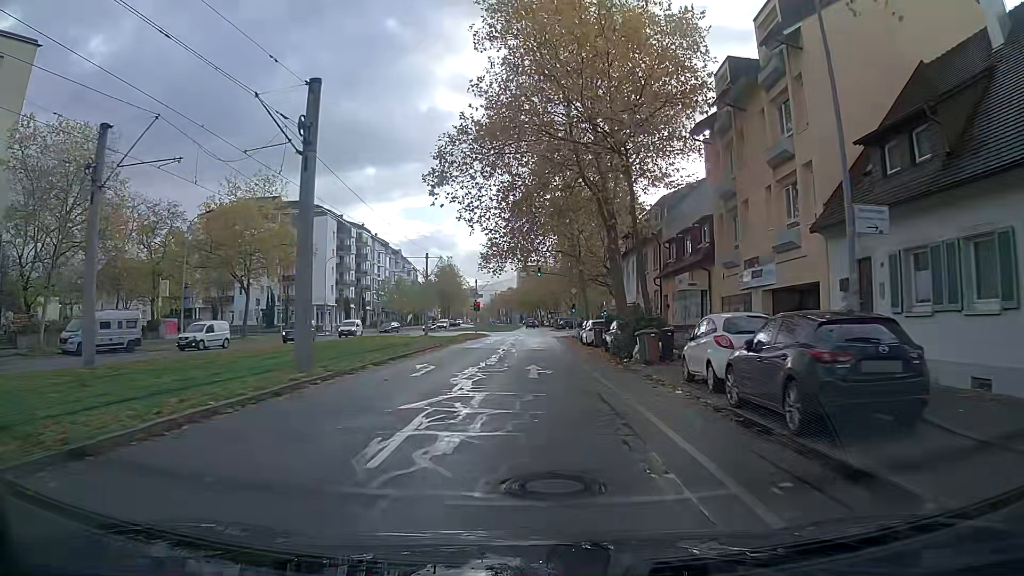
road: tertiary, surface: asphalt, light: Day
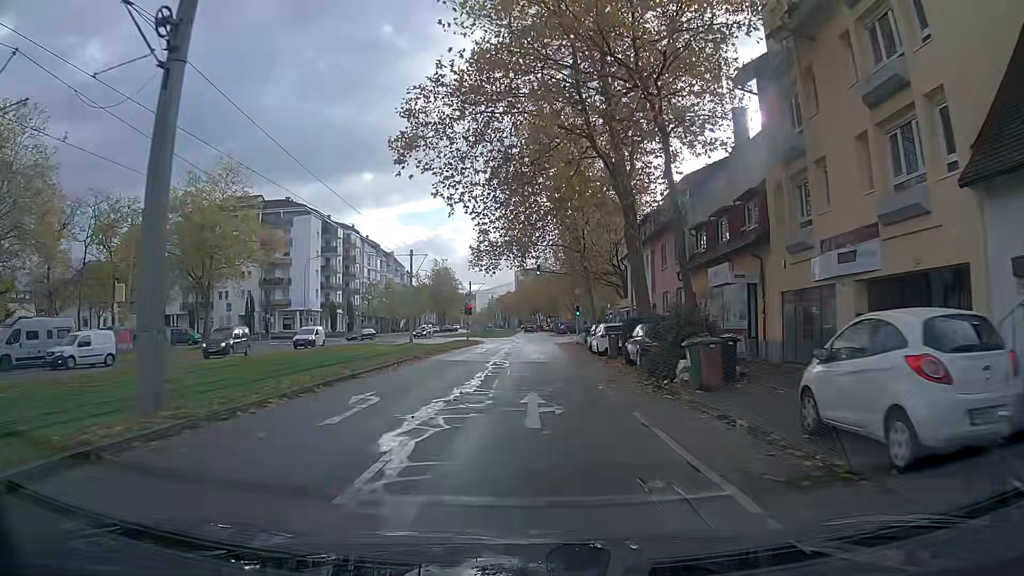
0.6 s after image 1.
(0.0, +6.9) m; 0°
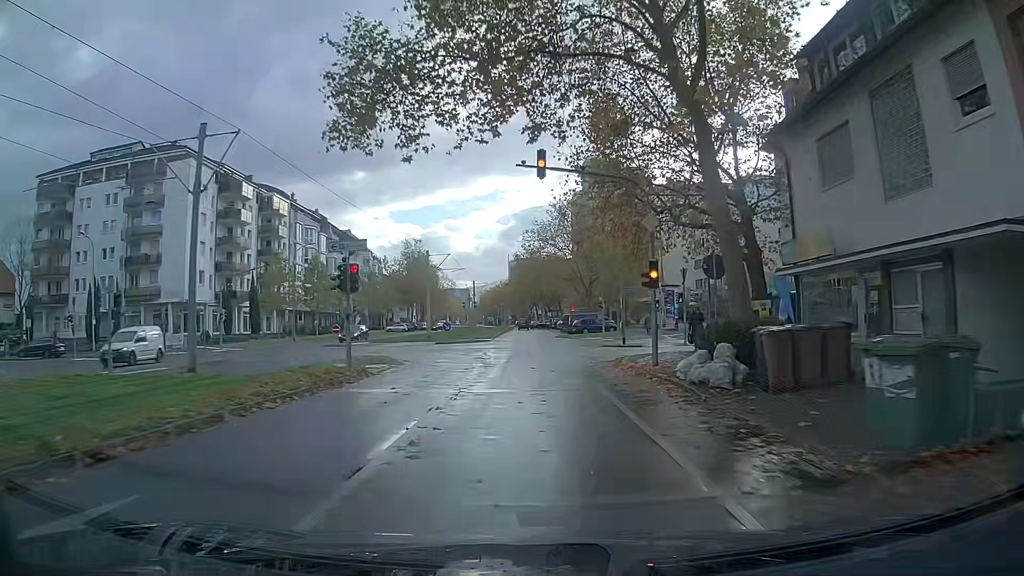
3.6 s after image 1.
(-0.1, +34.8) m; 0°
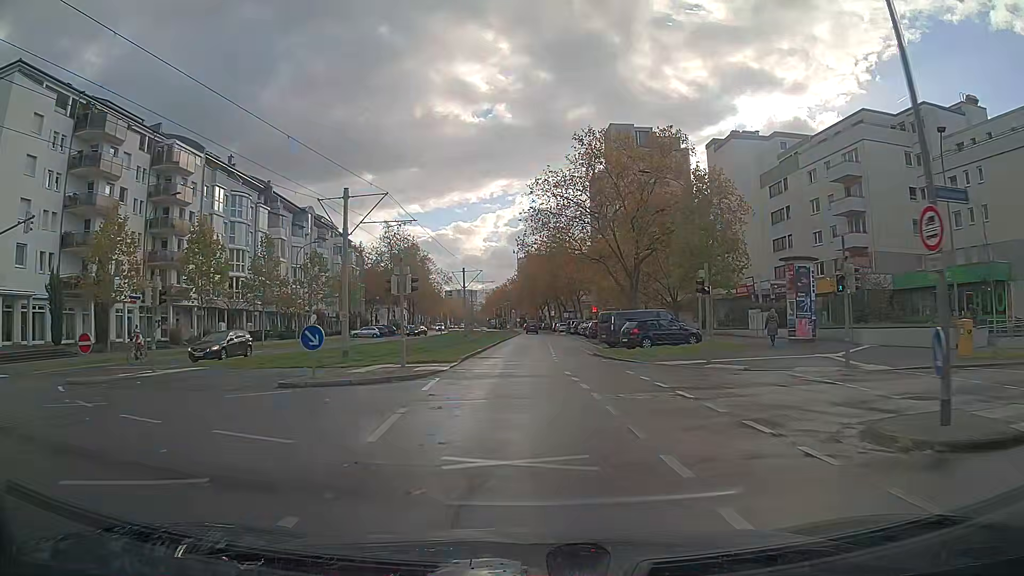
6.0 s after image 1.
(-0.1, +27.9) m; -1°
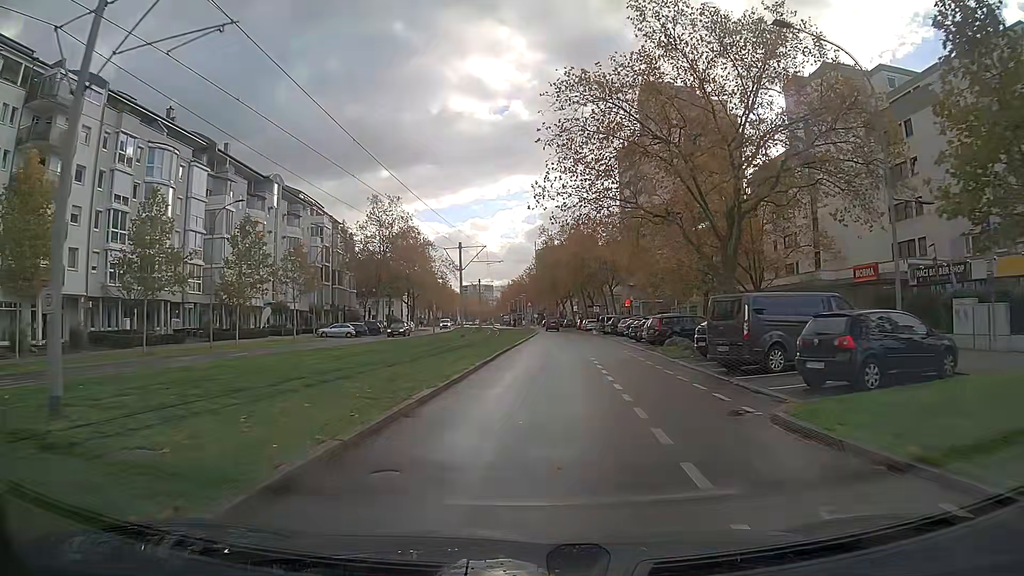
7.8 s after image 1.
(-0.3, +20.2) m; -1°
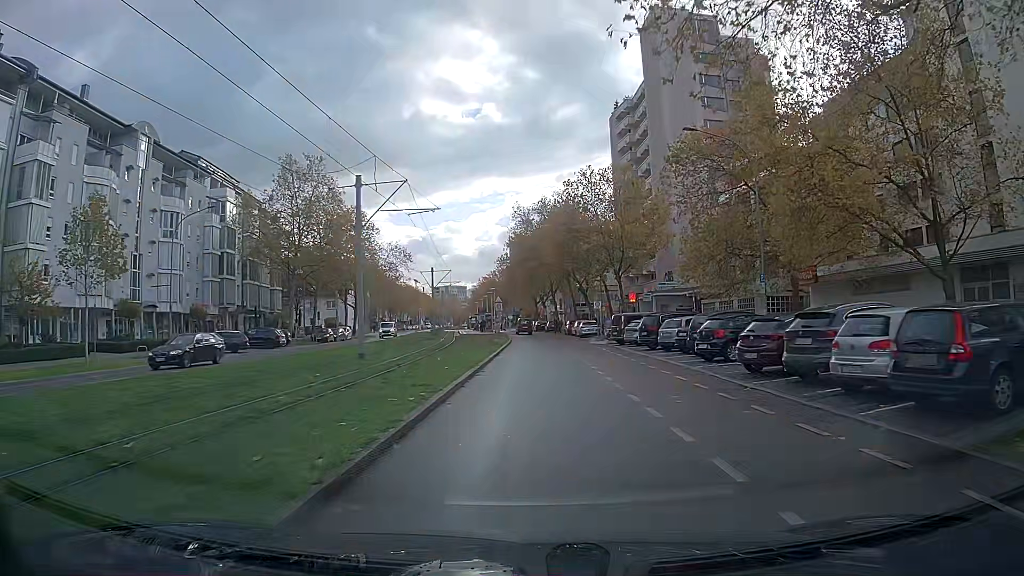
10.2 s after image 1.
(+0.4, +25.3) m; +2°
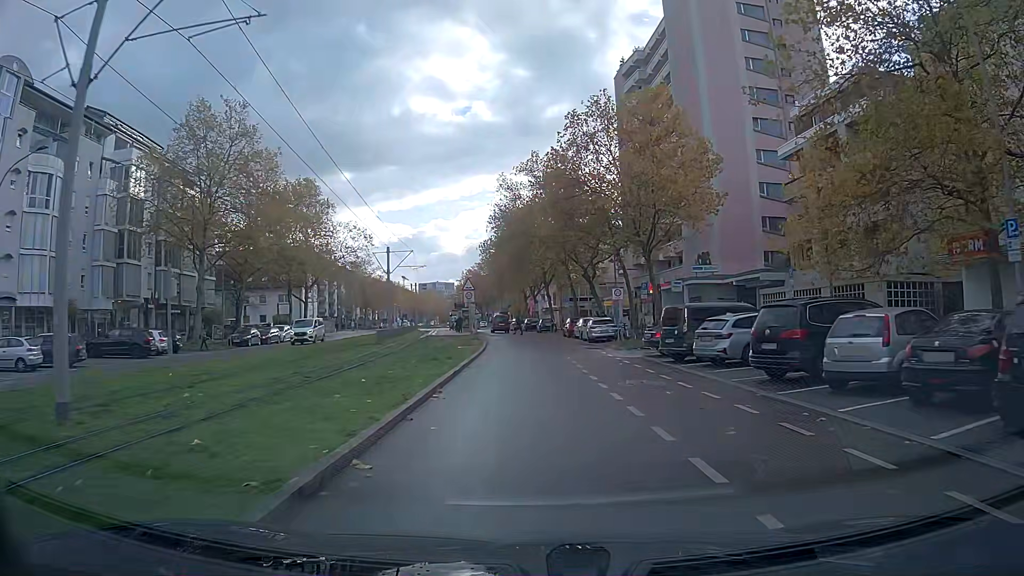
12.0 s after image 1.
(+0.1, +17.8) m; 0°
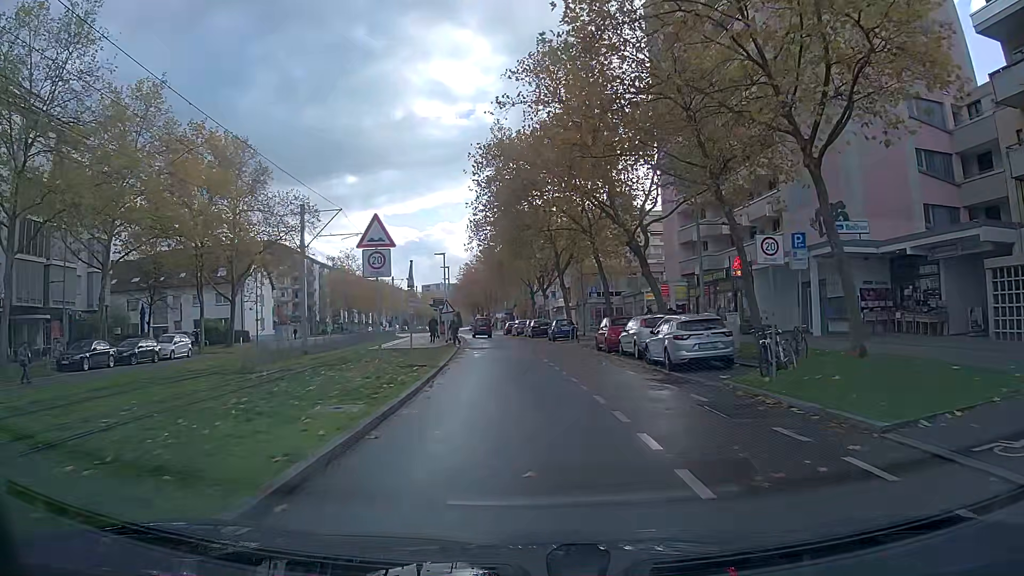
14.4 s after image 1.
(-0.1, +22.0) m; -1°
(0, +10) (0, +20) (-1, +30) (-2, +40) (-3, +50) (-4, +60) (-5, +70) (-7, +80) (-8, +90) (-10, +99) m
